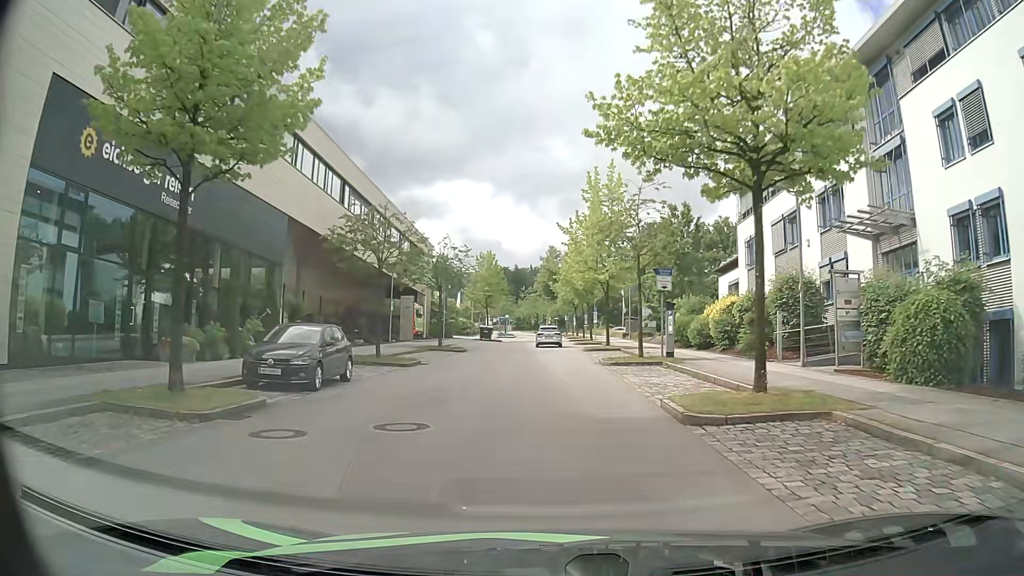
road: residential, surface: asphalt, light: Day
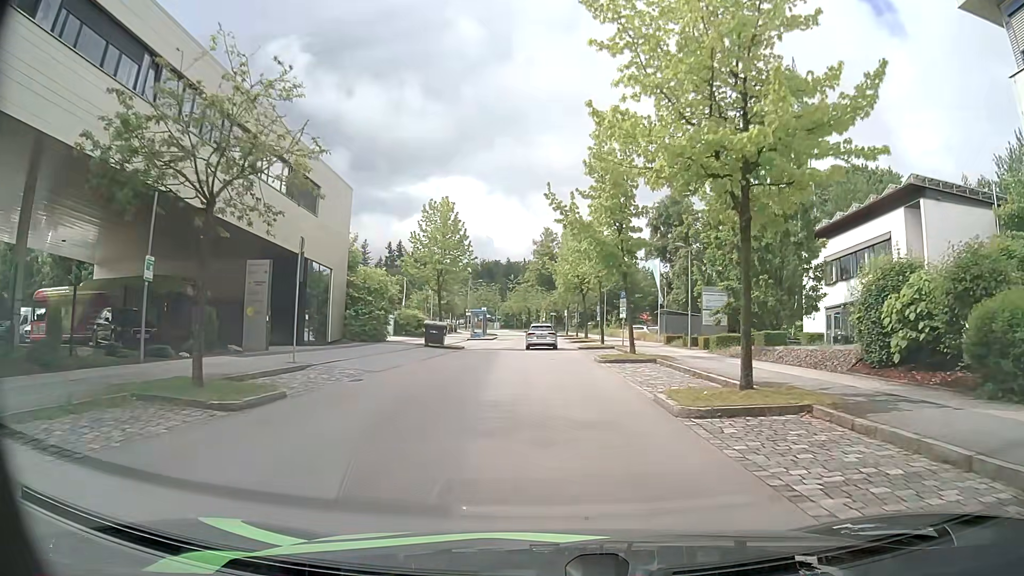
(-0.1, +27.4) m; 0°
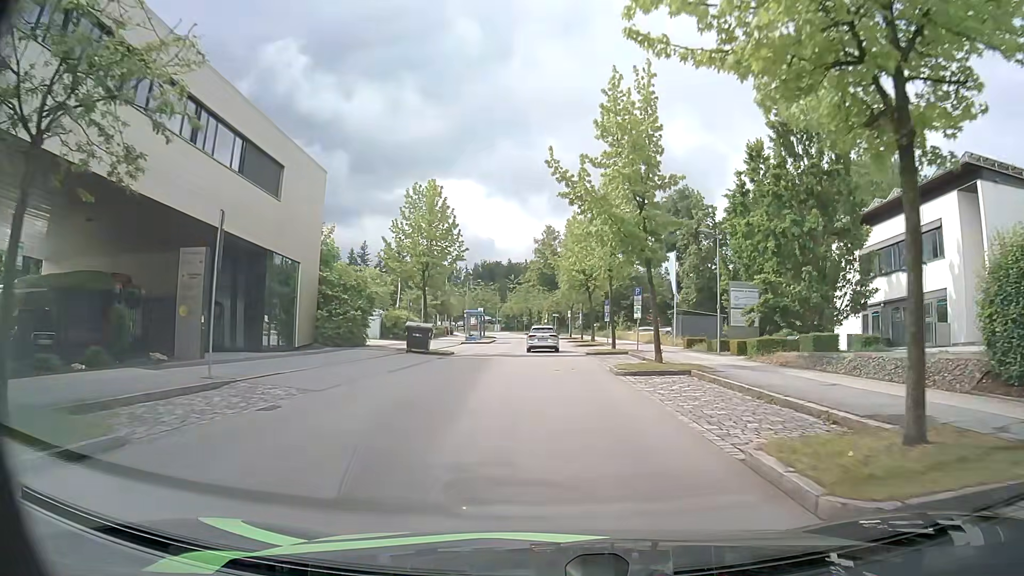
(0.0, +5.4) m; +1°
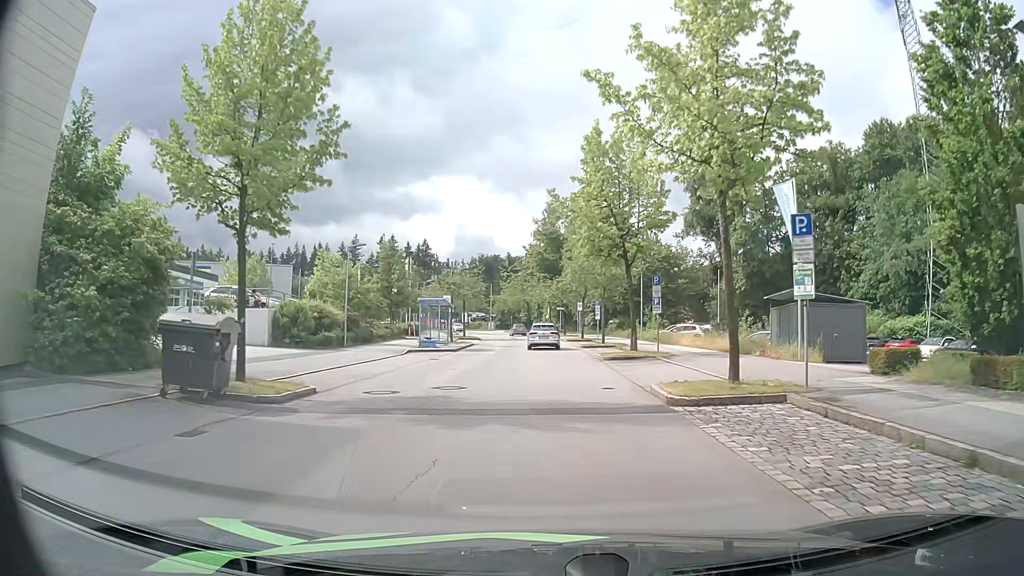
(-0.2, +21.6) m; -1°
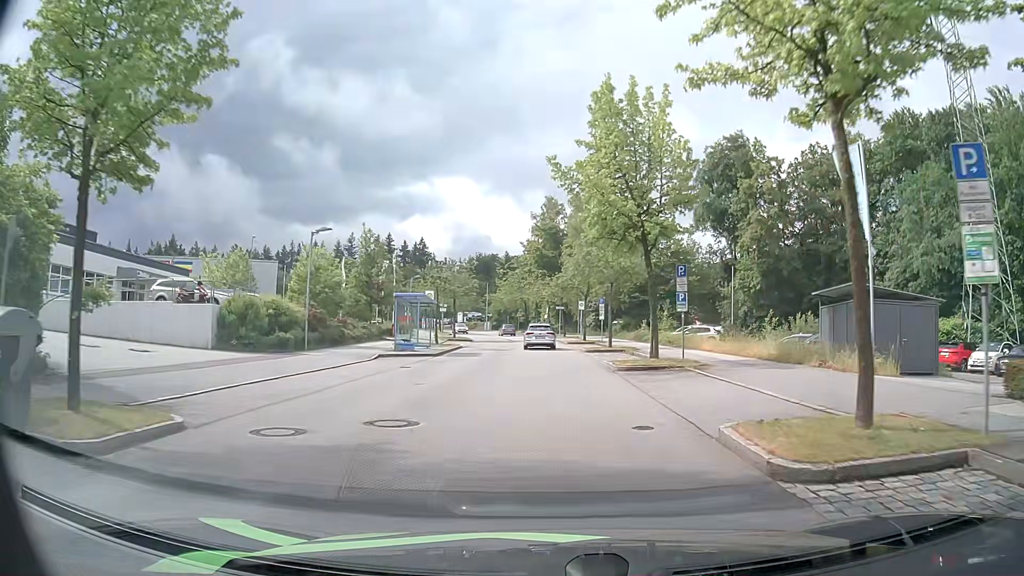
(0.0, +5.5) m; +1°
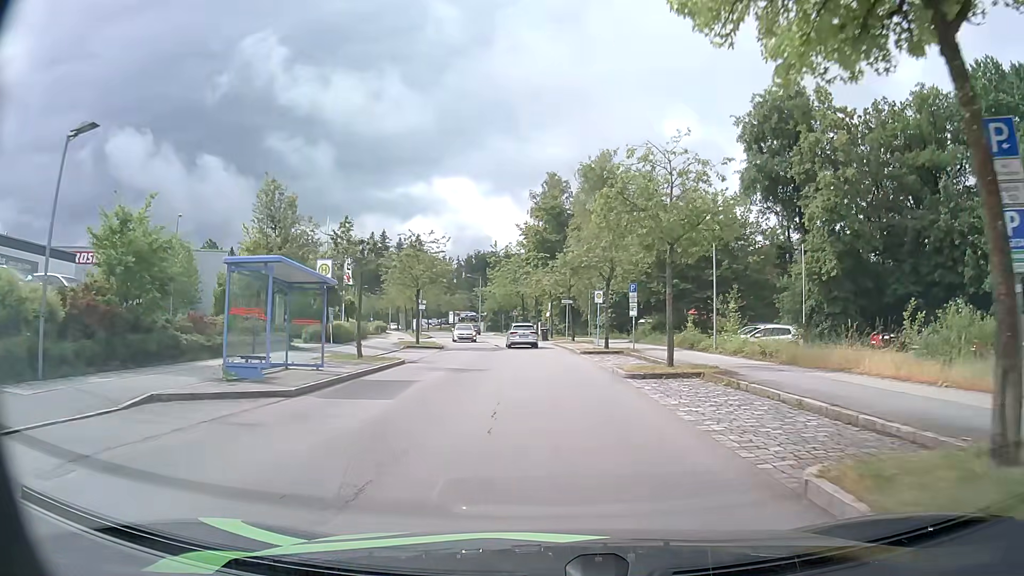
(0.0, +16.8) m; 0°
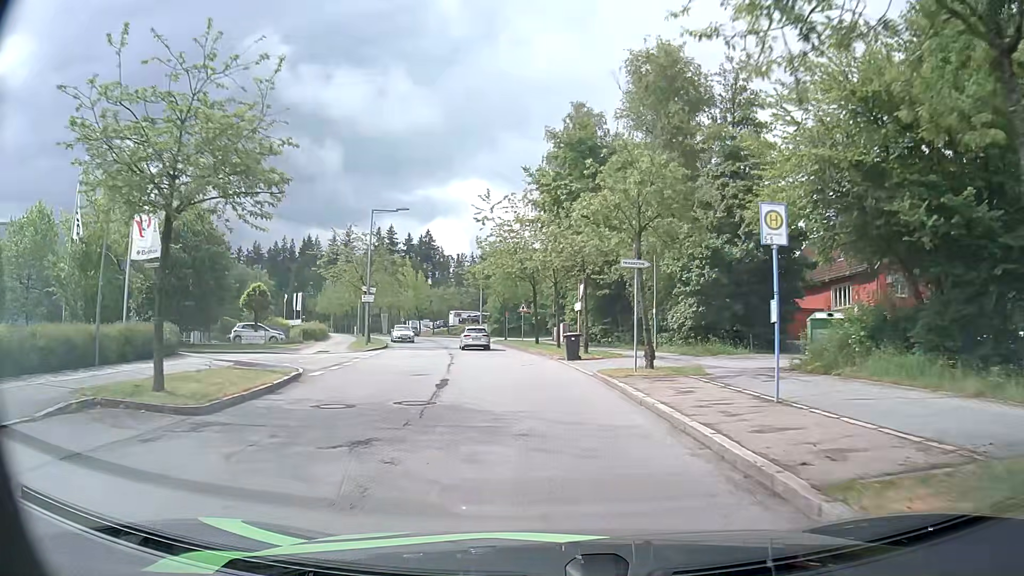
(-0.3, +28.6) m; -2°
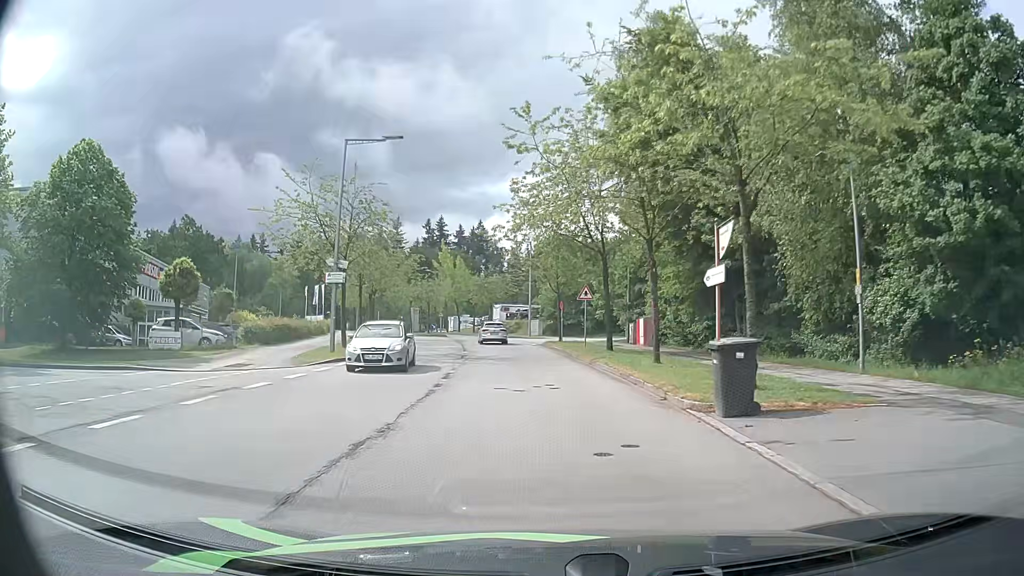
(-0.7, +17.3) m; -5°
(0, +10) (-1, +20) (-1, +30) (-3, +40) (-4, +50) (-6, +60) (-8, +69) (-11, +79) (-15, +88) (-18, +98) m
